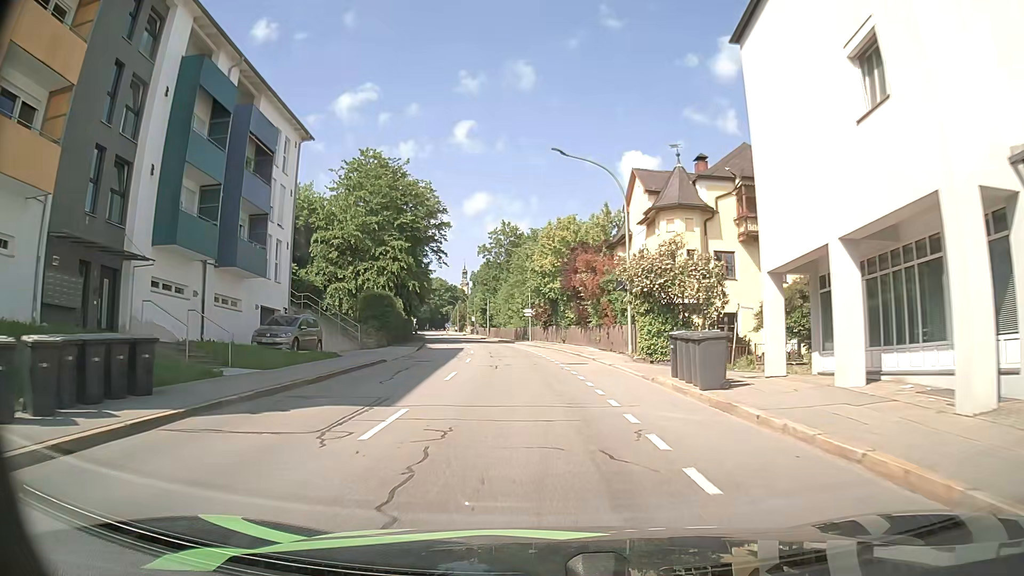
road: tertiary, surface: asphalt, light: Day
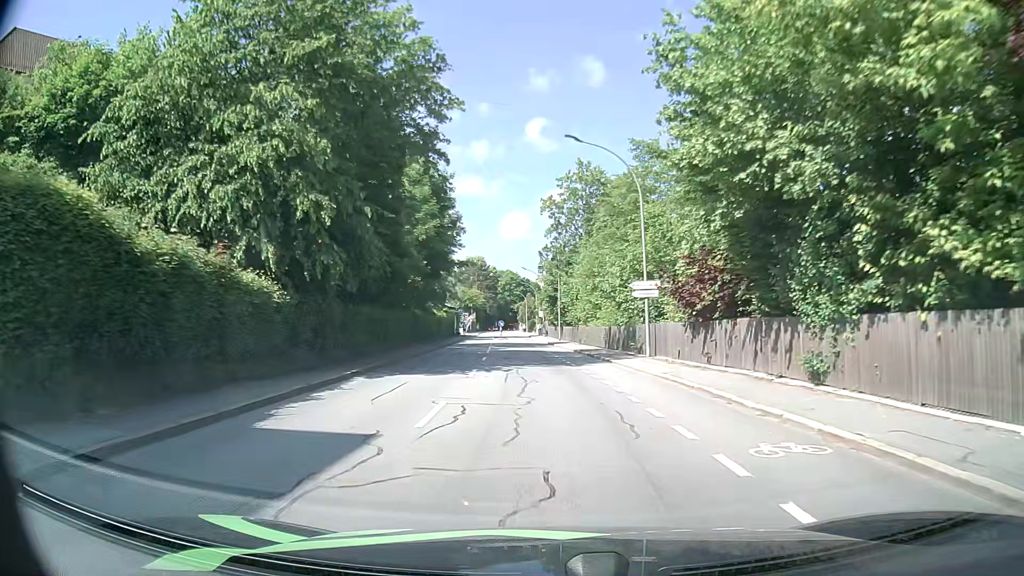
(-2.1, +35.2) m; -7°
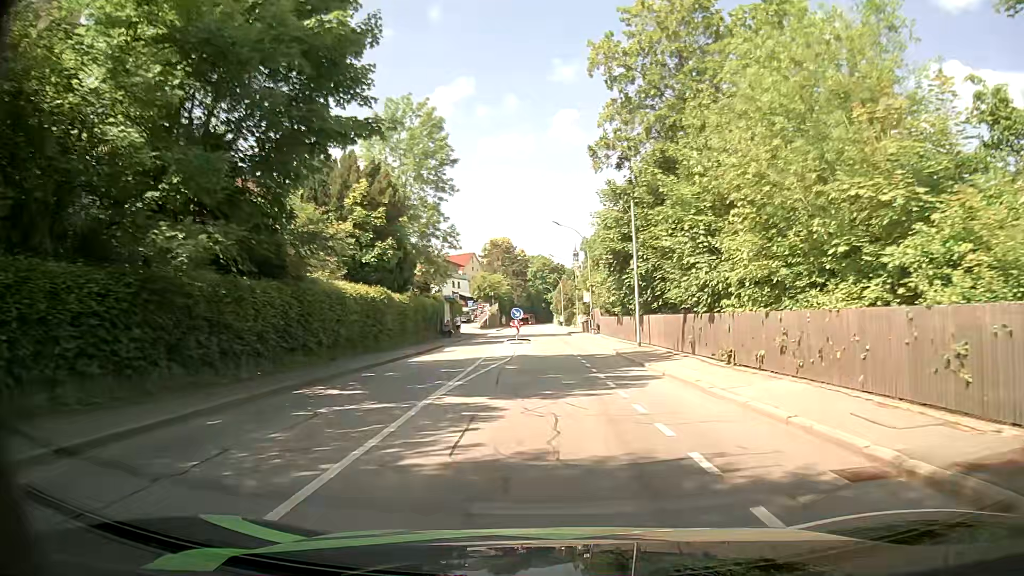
(-1.0, +34.0) m; -3°
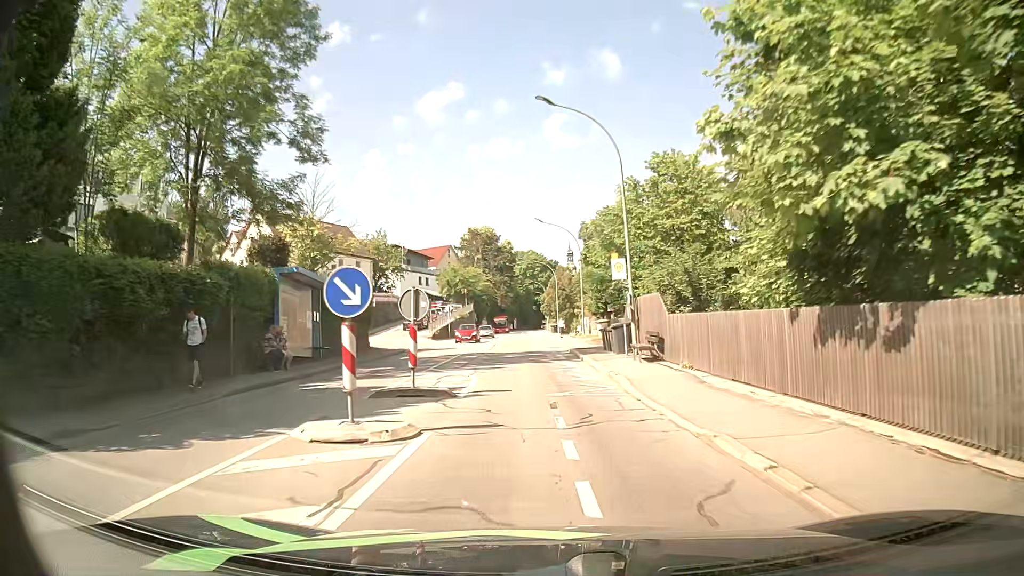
(+0.5, +30.9) m; +2°
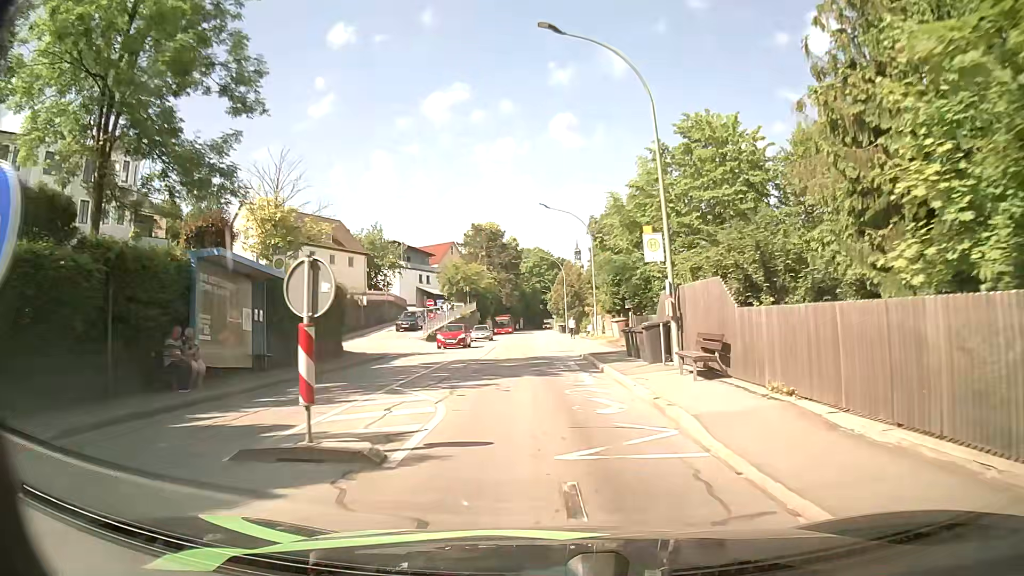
(-0.1, +6.1) m; -2°
(0, +10) (-1, +20) (-1, +30) (-1, +40) (-2, +50) (-2, +60) (-2, +70) (-2, +80) (-2, +90) (-3, +100) m
